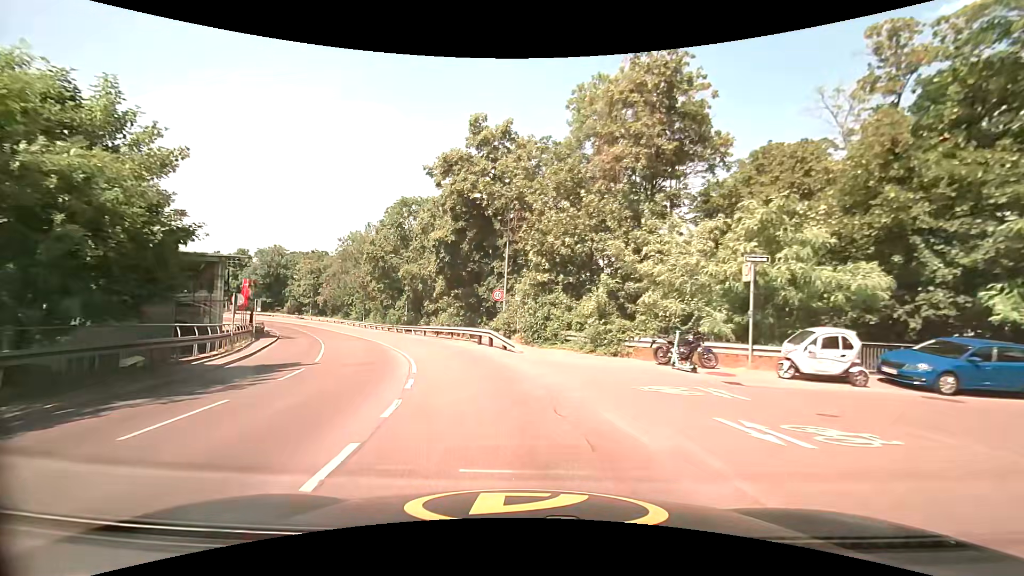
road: secondary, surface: asphalt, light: Day
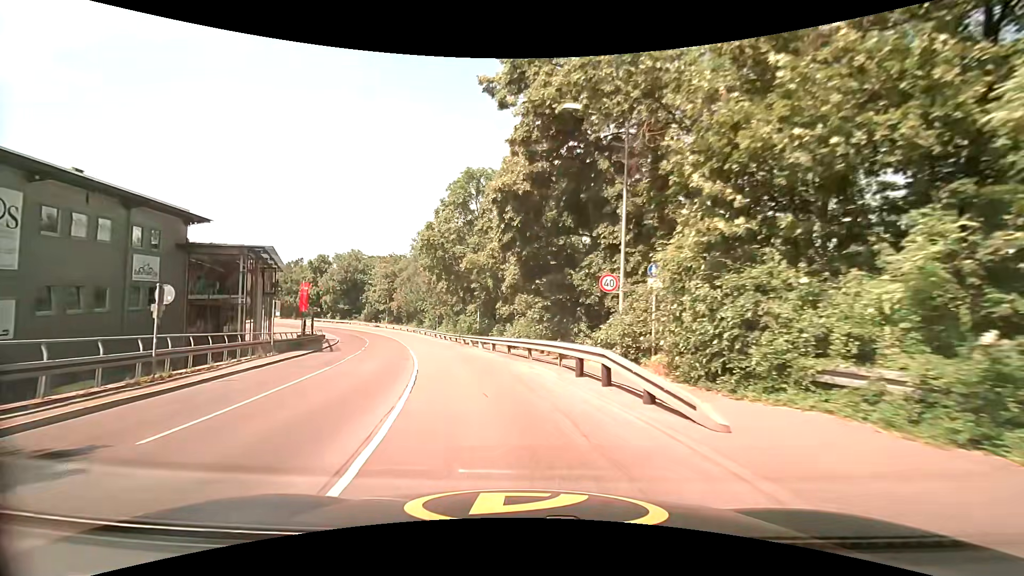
(-1.1, +12.7) m; -10°
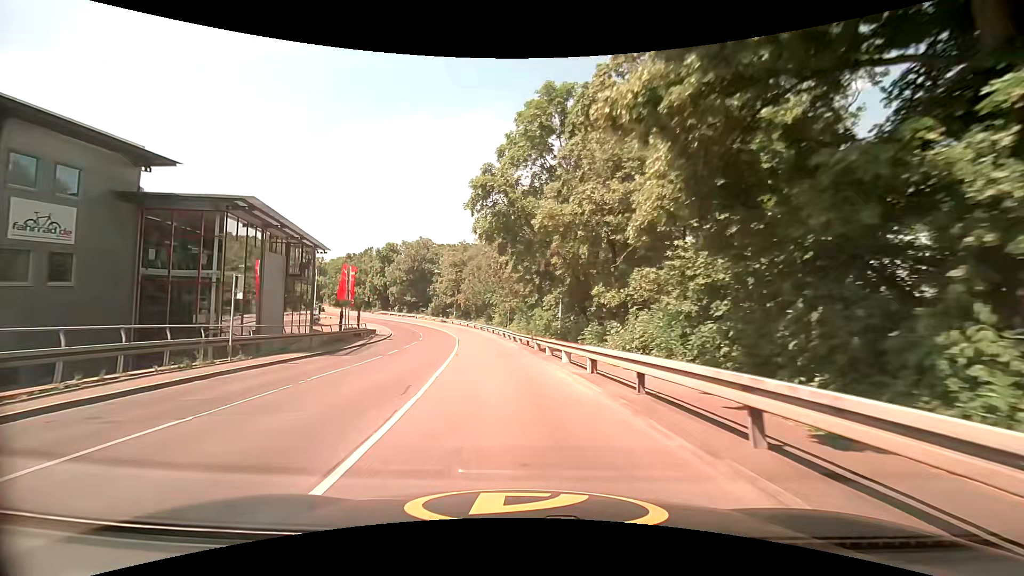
(-1.1, +13.0) m; -9°
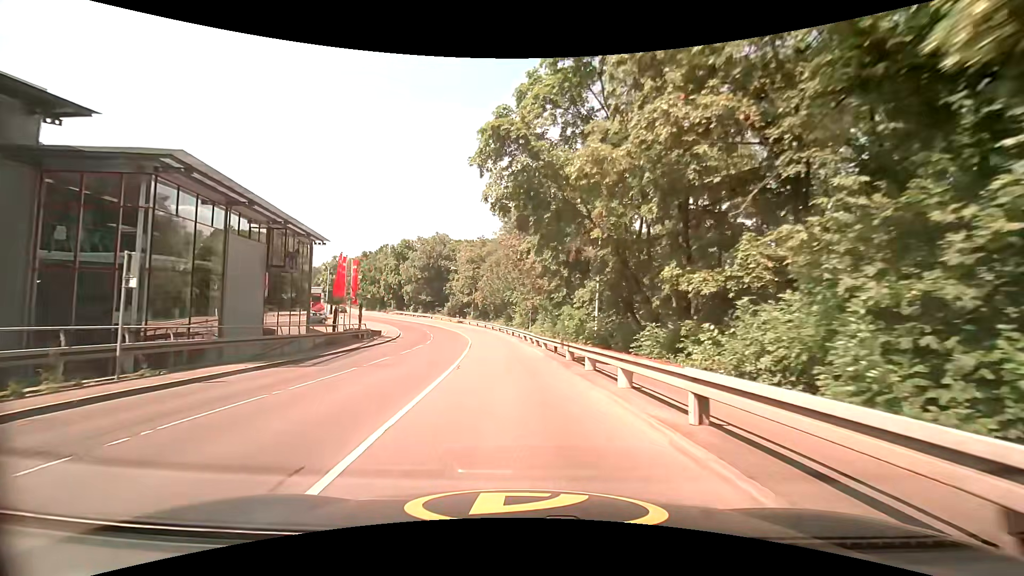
(-0.2, +6.5) m; -3°
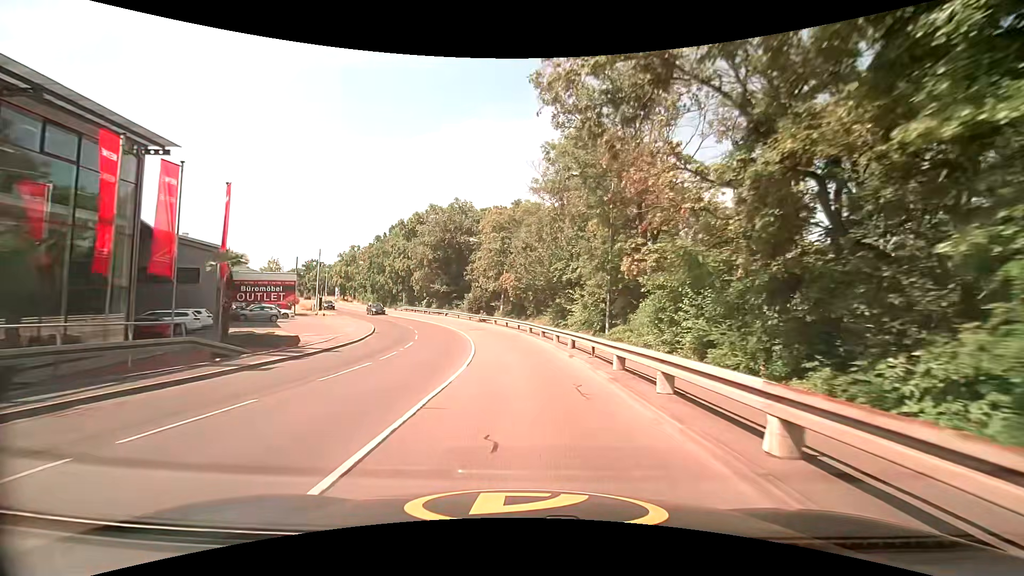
(-0.9, +25.6) m; -4°
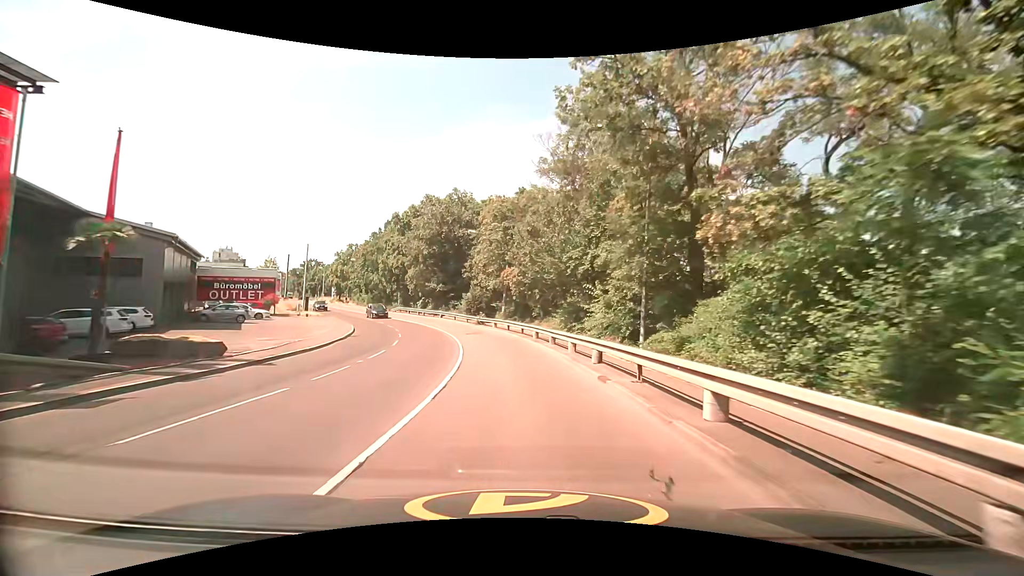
(-0.1, +6.2) m; -1°
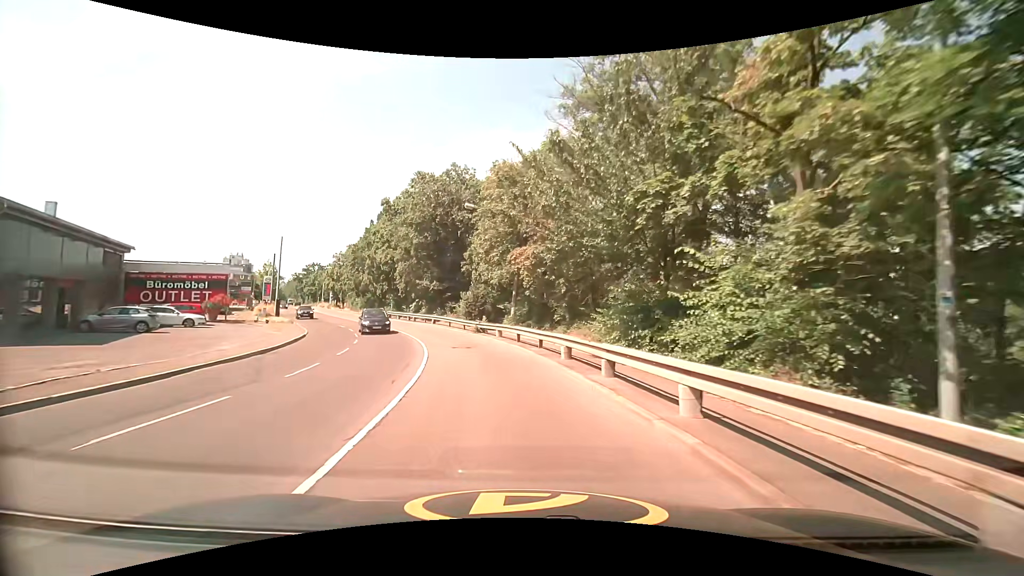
(-0.1, +12.1) m; -2°
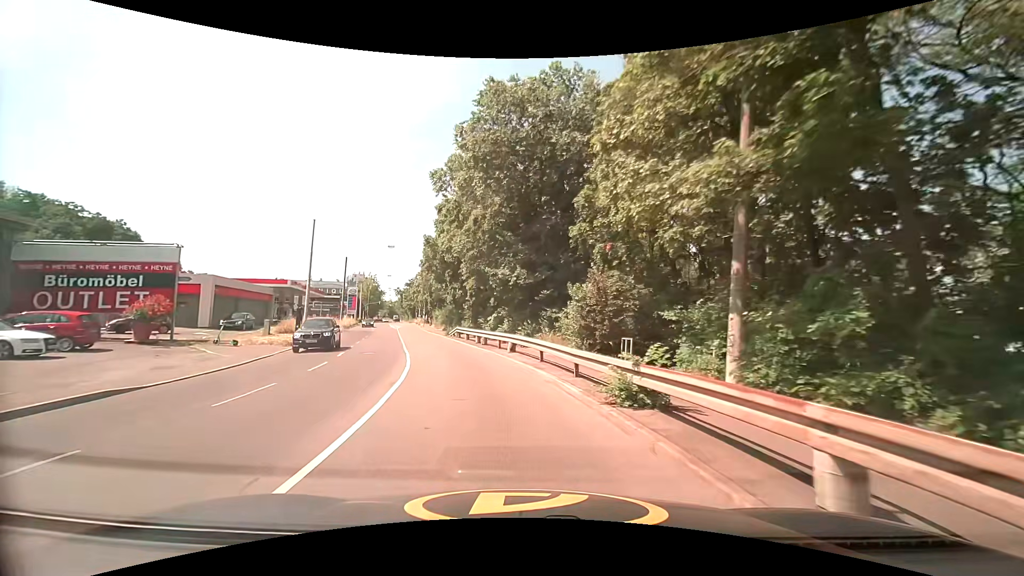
(-2.2, +22.4) m; -12°
(-1, +10) (-3, +20) (-6, +29) (-8, +39) (-11, +49) (-14, +58) (-17, +68) (-19, +77) (-21, +87) (-24, +97) m
